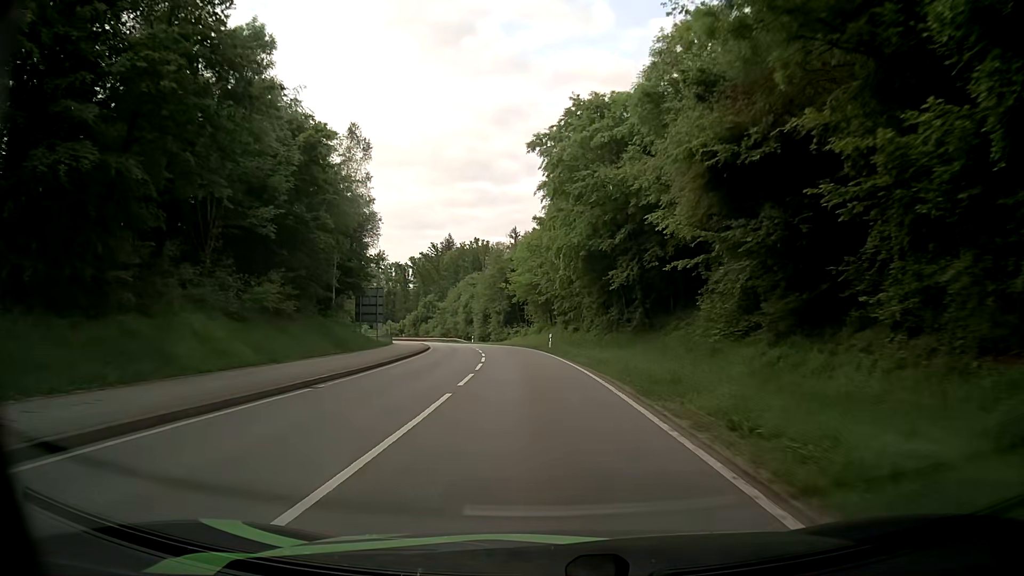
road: secondary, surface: asphalt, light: Day
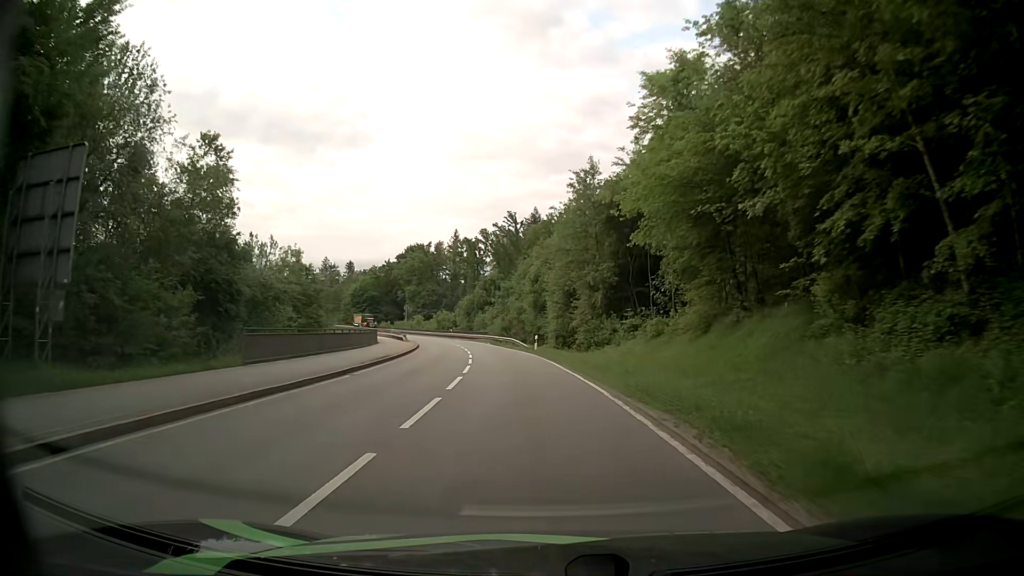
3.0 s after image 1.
(-4.1, +48.6) m; -9°
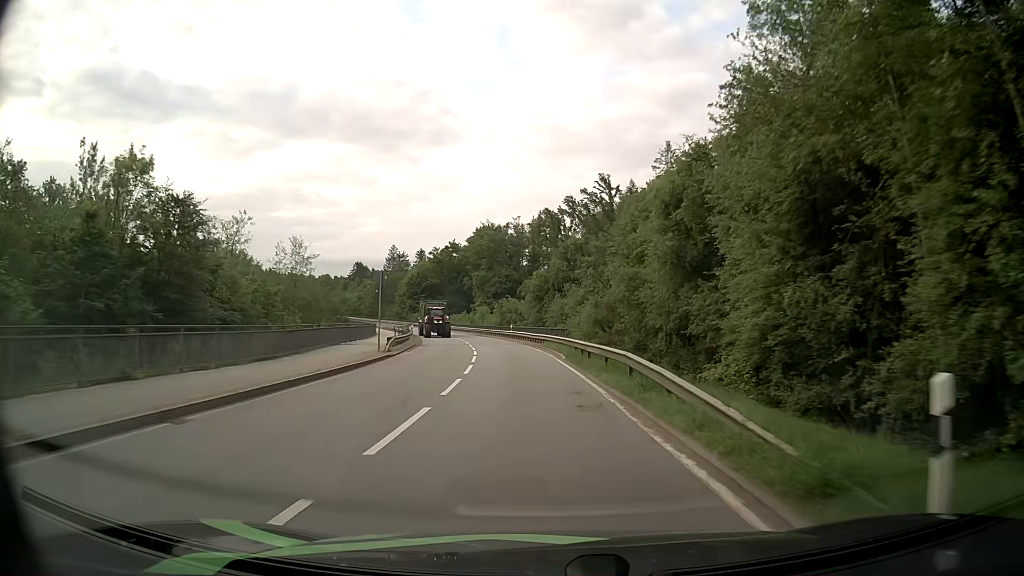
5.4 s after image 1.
(-2.3, +38.4) m; -8°
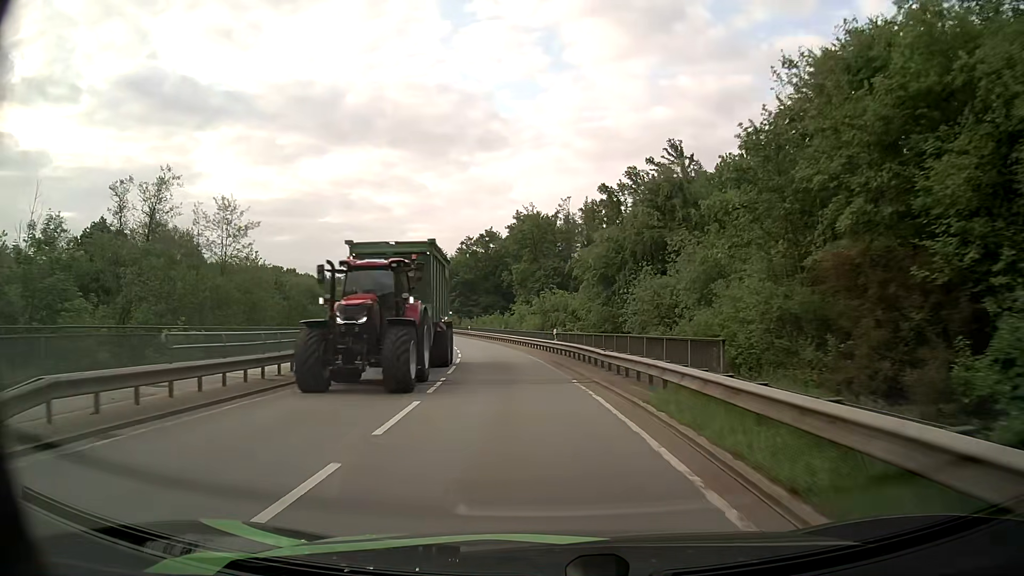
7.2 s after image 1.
(-0.9, +28.6) m; -4°
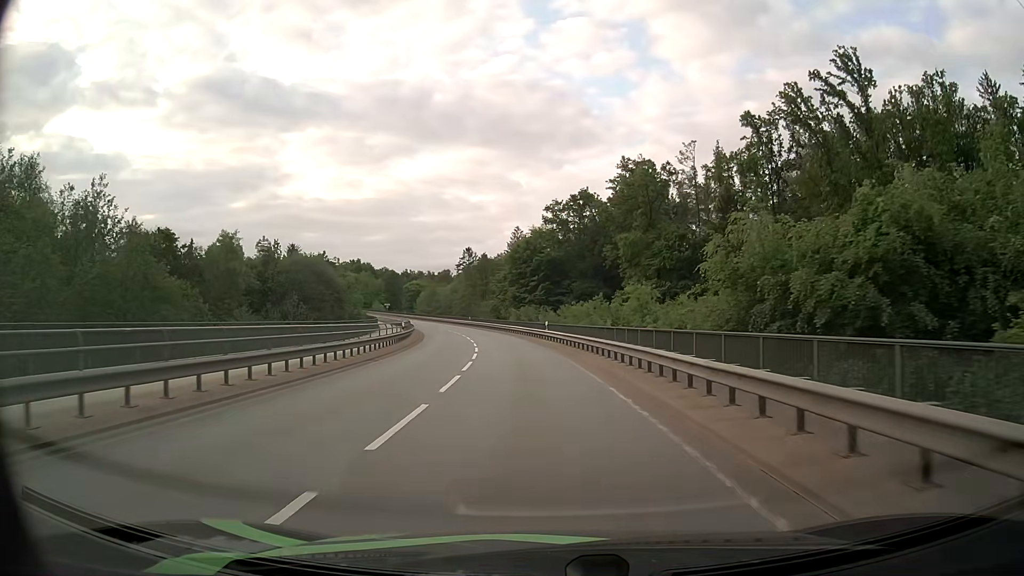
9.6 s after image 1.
(-3.0, +37.5) m; -9°
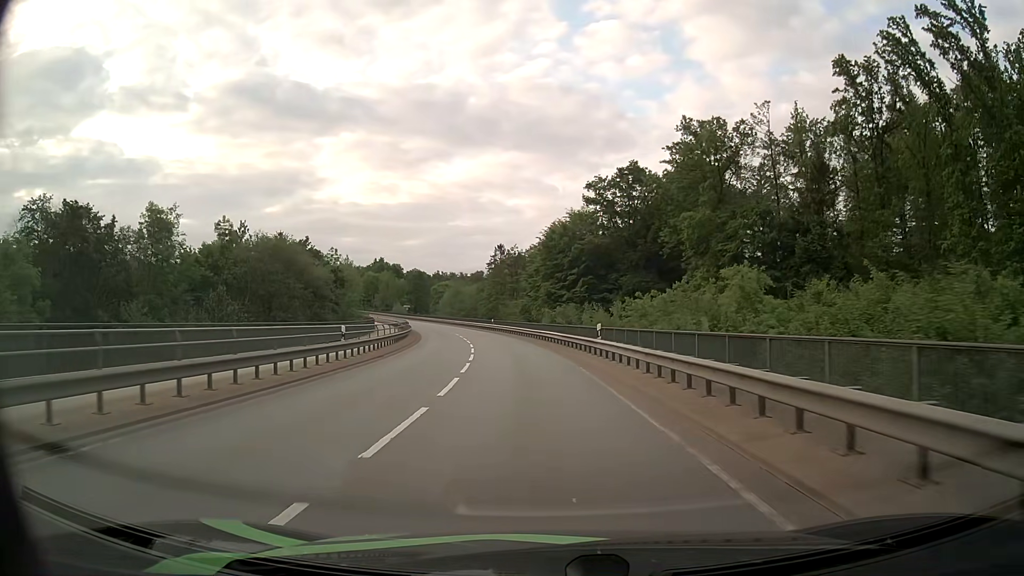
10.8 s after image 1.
(-0.4, +18.6) m; -3°
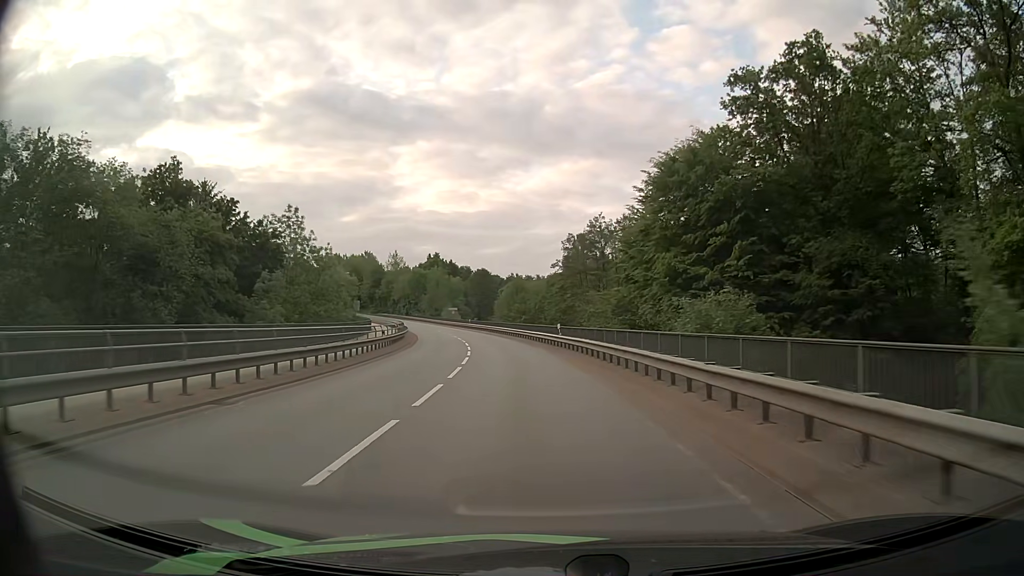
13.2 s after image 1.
(-2.3, +37.9) m; -7°
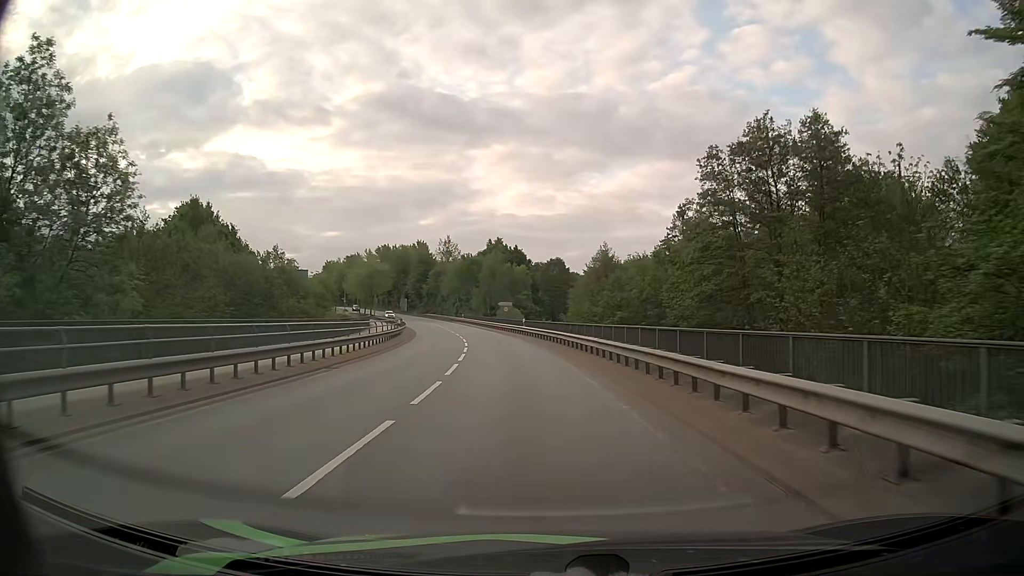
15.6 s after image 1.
(-2.2, +36.5) m; -7°
(0, +10) (-1, +20) (-2, +30) (-3, +40) (-4, +50) (-6, +60) (-8, +69) (-10, +79) (-13, +89) (-16, +98) m
